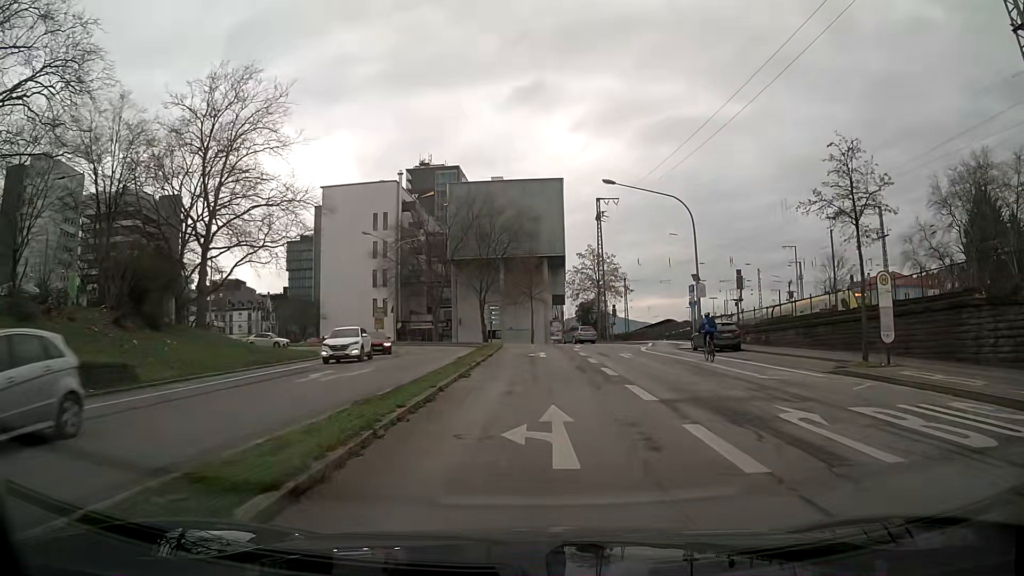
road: secondary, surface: asphalt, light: Day
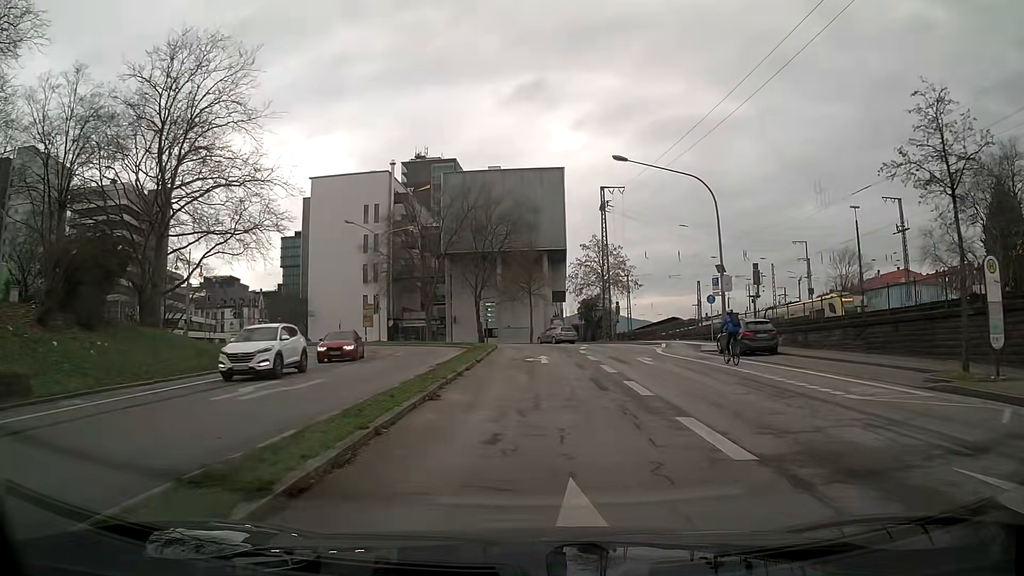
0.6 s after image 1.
(0.0, +5.5) m; 0°
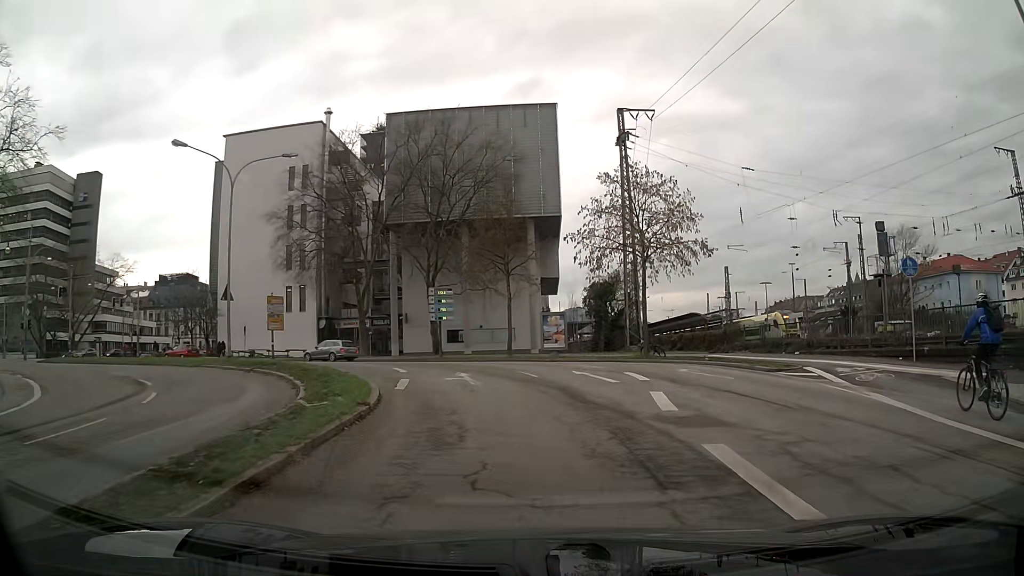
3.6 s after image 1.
(+0.1, +26.1) m; +1°
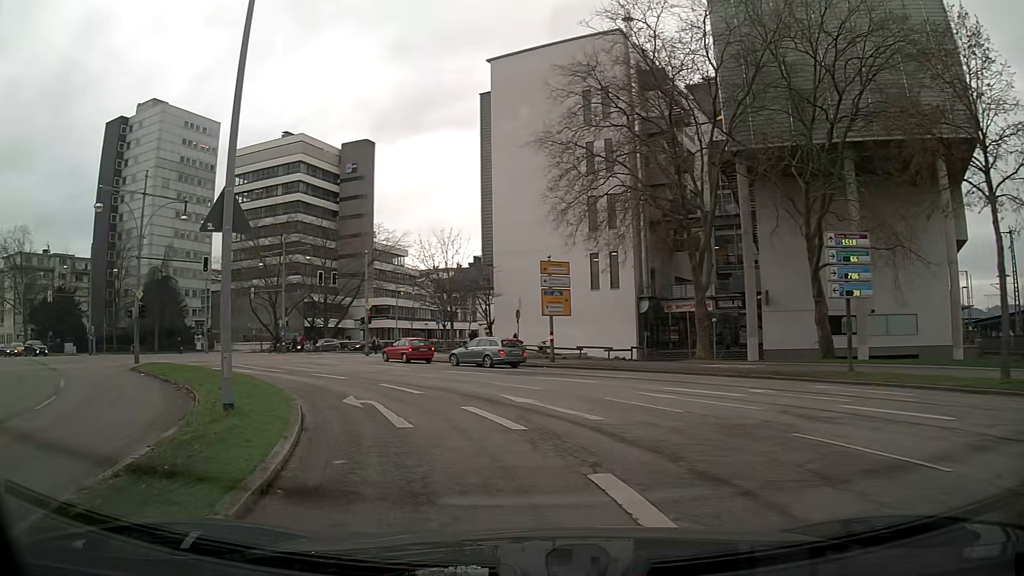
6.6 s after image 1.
(-4.1, +21.9) m; -28°
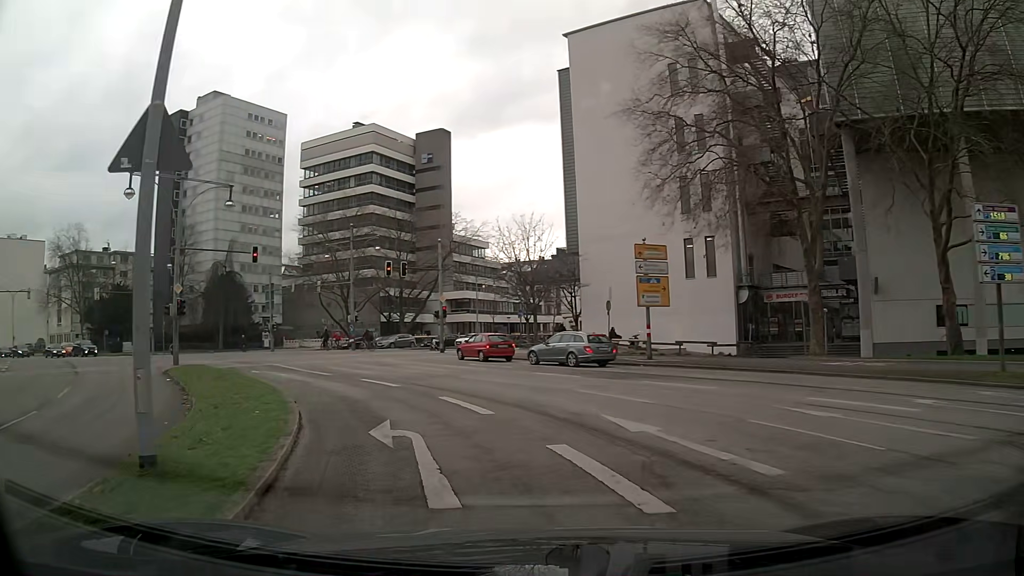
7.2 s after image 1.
(-0.3, +4.3) m; -7°
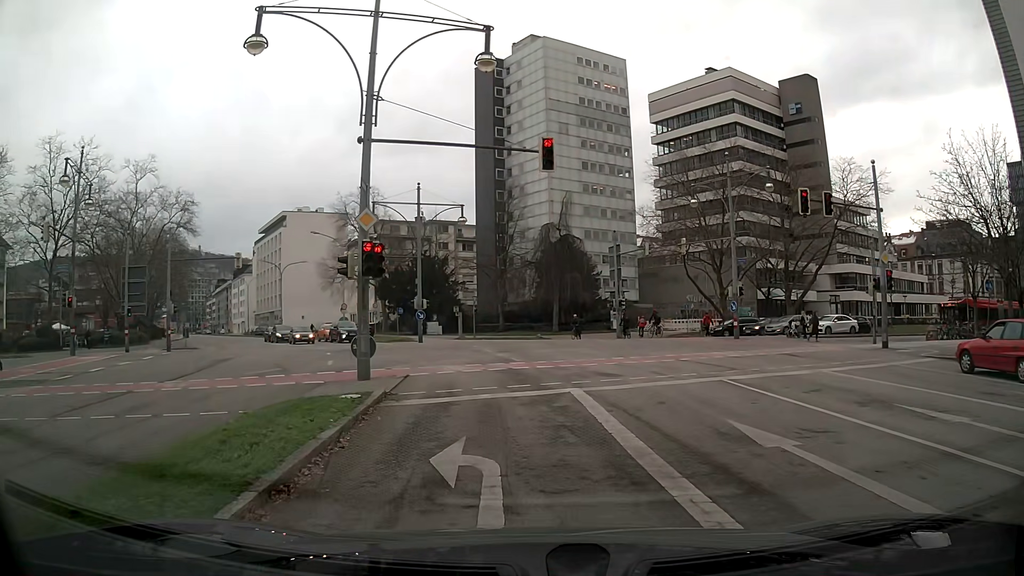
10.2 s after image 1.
(-5.1, +17.5) m; -32°
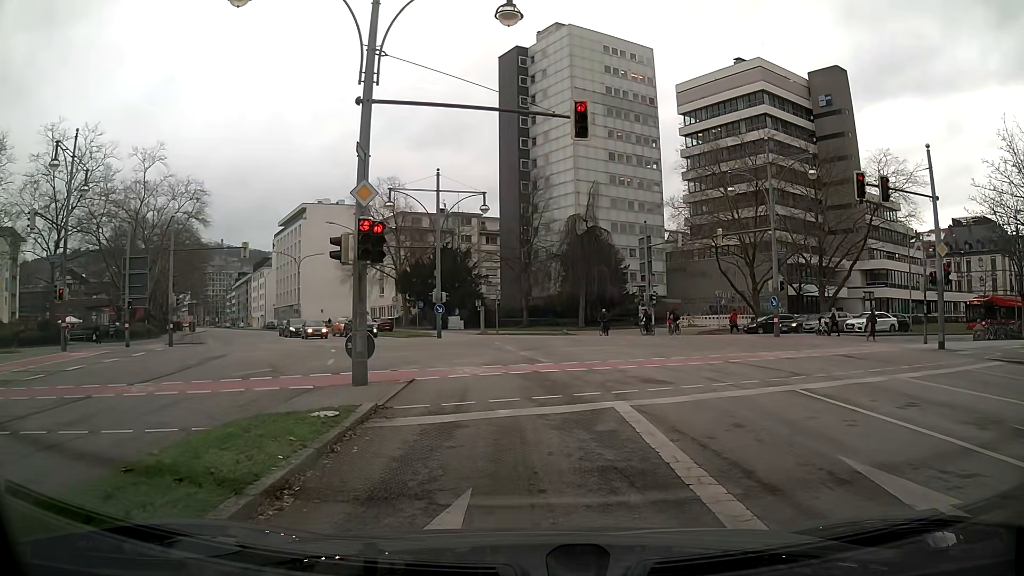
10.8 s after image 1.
(-0.1, +2.6) m; -2°
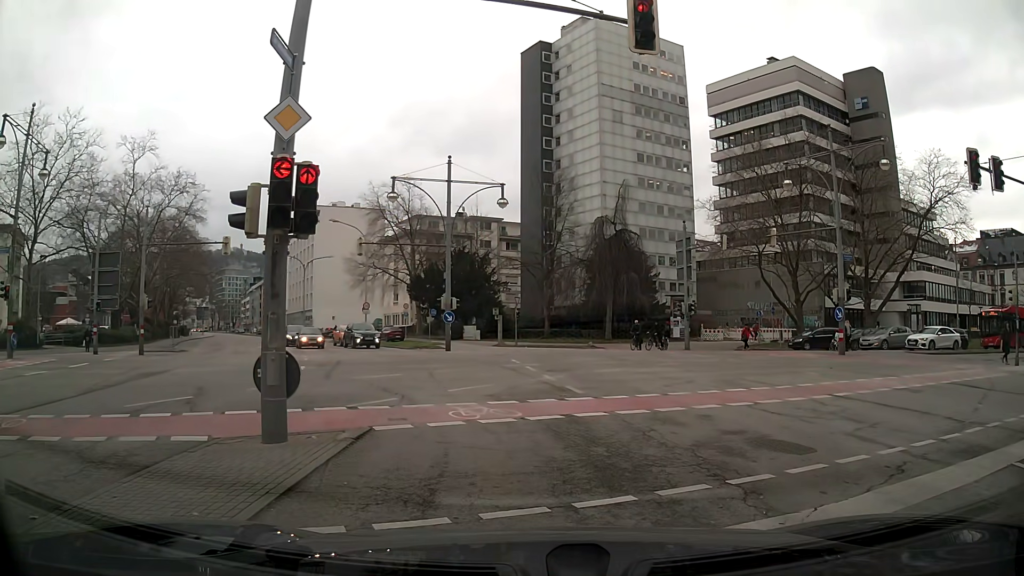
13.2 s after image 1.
(-0.1, +5.3) m; -1°
